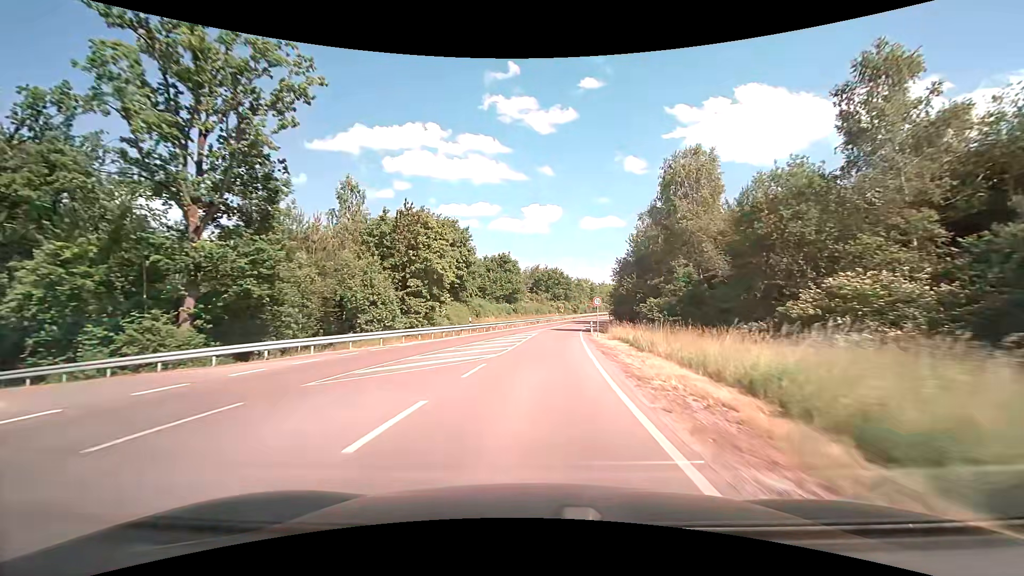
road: tertiary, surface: asphalt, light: Day
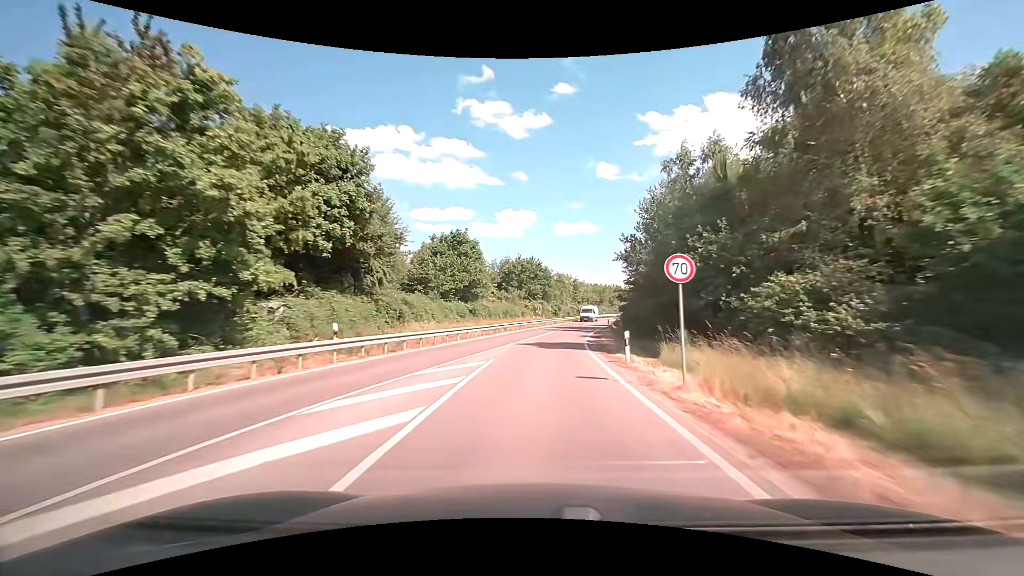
(+0.6, +23.0) m; +3°
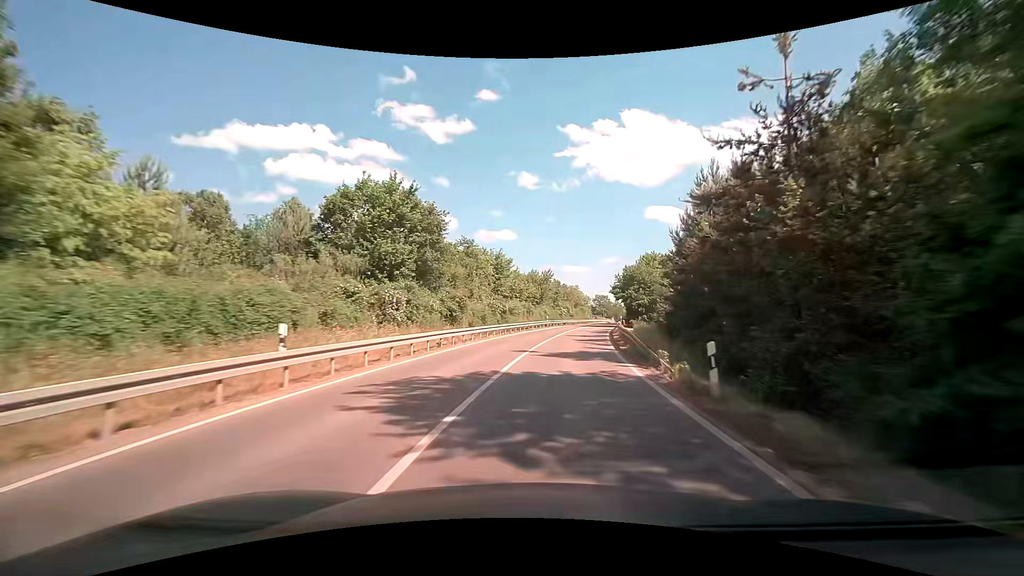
(+3.2, +45.2) m; +9°
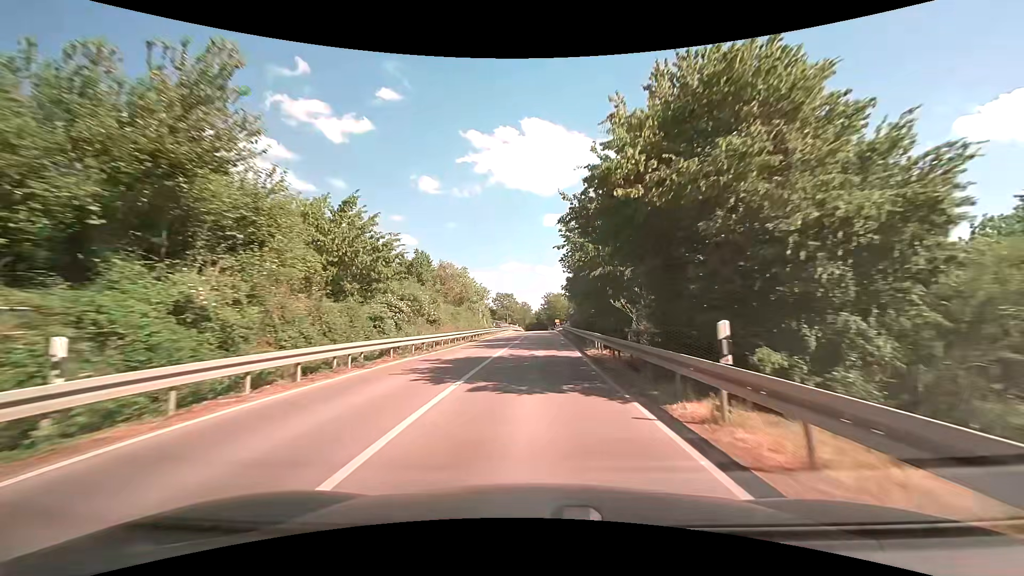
(+6.1, +50.7) m; +12°
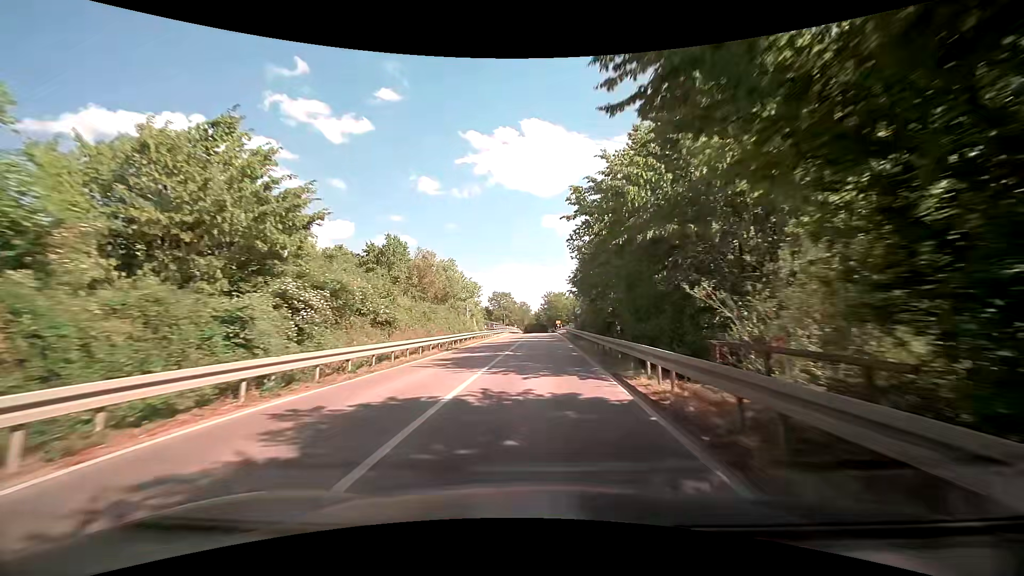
(0.0, +9.6) m; 0°
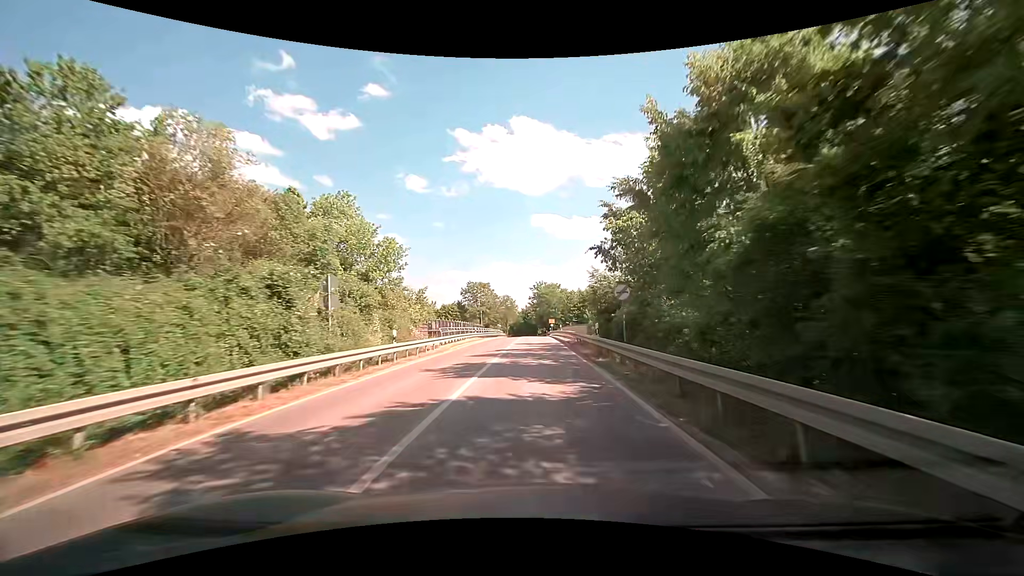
(+0.2, +28.3) m; +2°
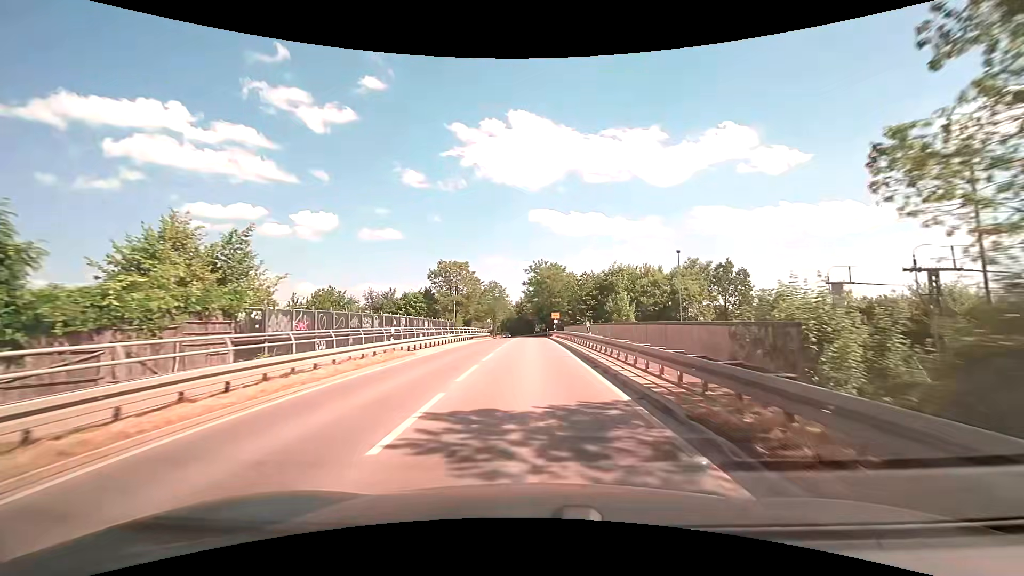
(-0.1, +27.2) m; 0°
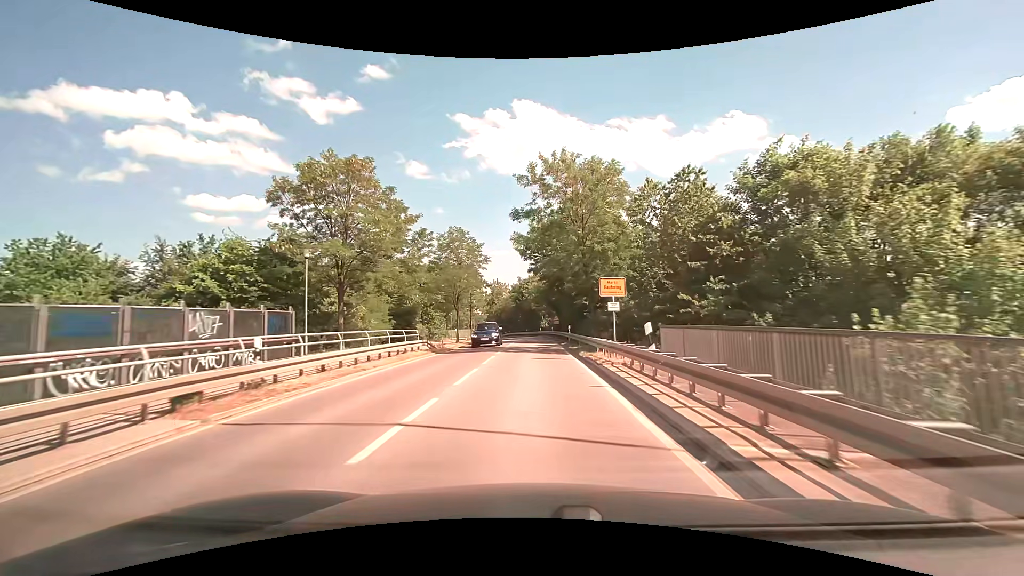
(-0.4, +42.2) m; -1°
(0, +10) (0, +20) (0, +30) (0, +40) (0, +50) (-1, +60) (-1, +70) (-2, +80) (-4, +90) (-6, +100) m
